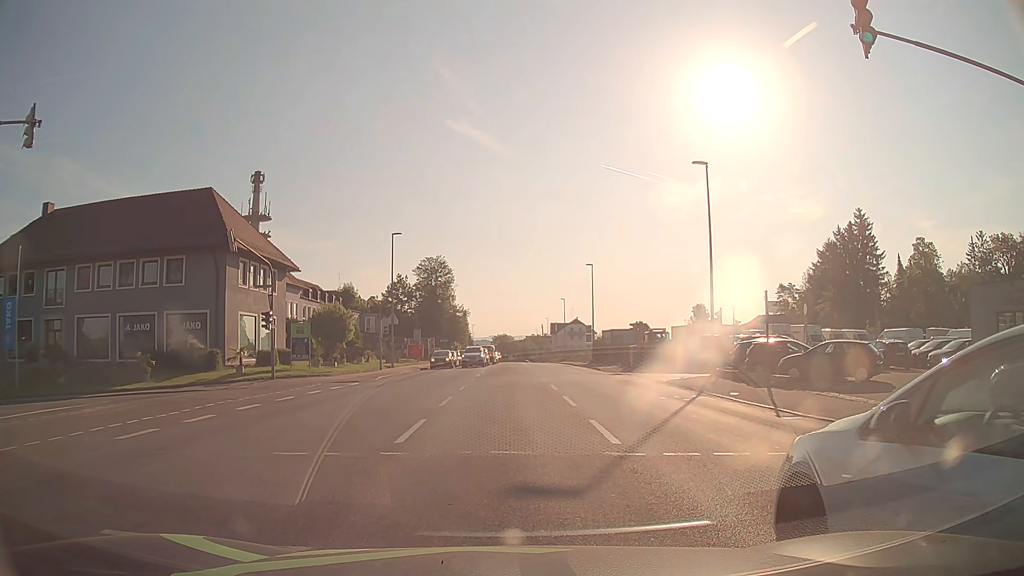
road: tertiary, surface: asphalt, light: Day
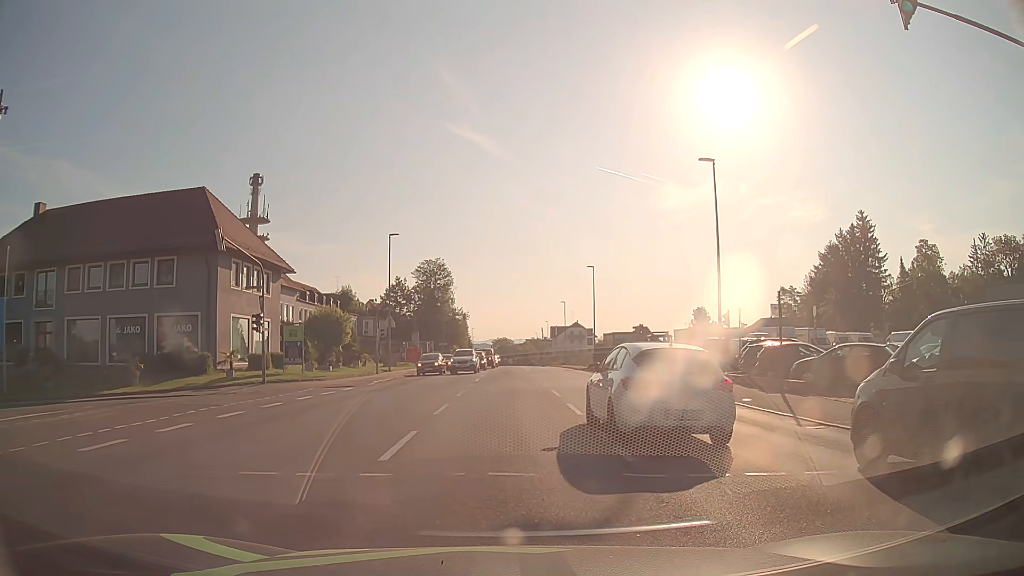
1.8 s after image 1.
(0.0, +1.3) m; -1°
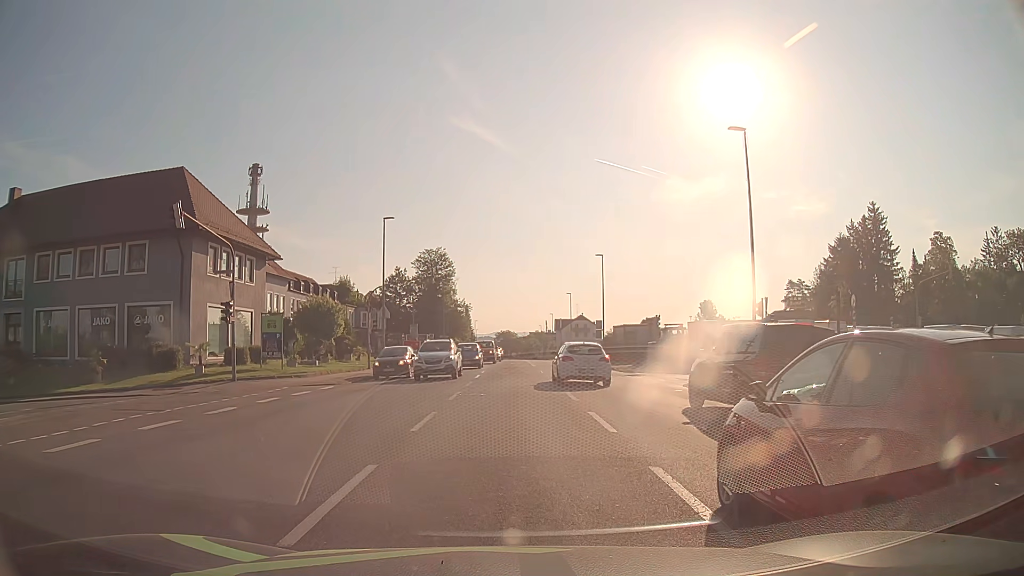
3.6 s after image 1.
(+0.1, +4.0) m; +1°
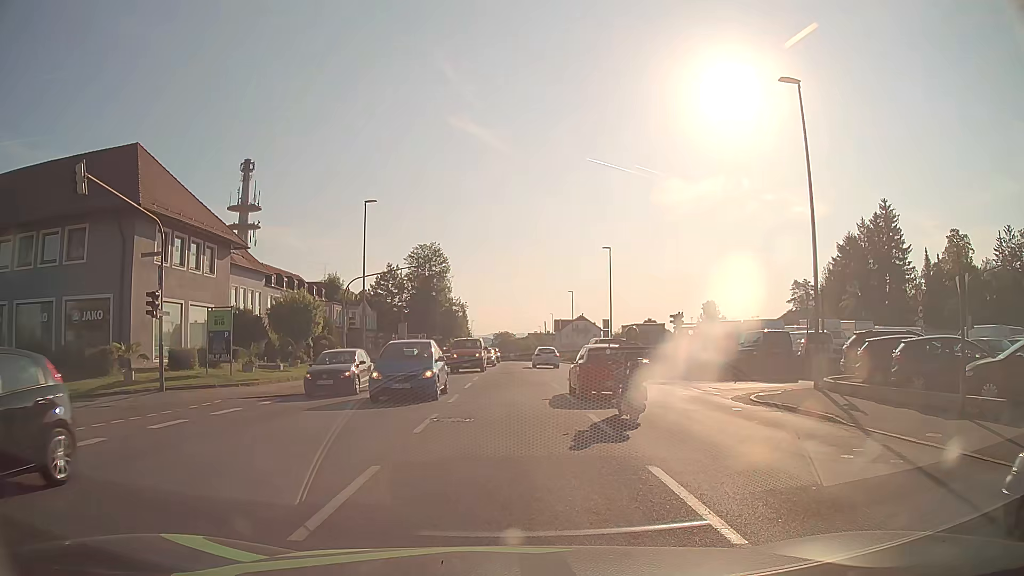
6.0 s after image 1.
(+0.1, +5.9) m; -1°
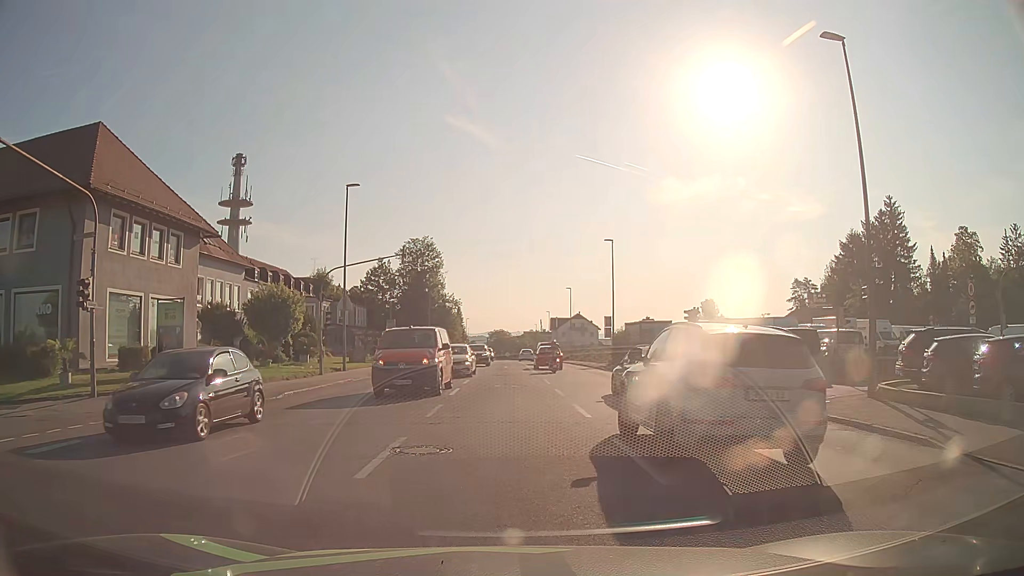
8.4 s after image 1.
(+0.1, +3.6) m; 0°
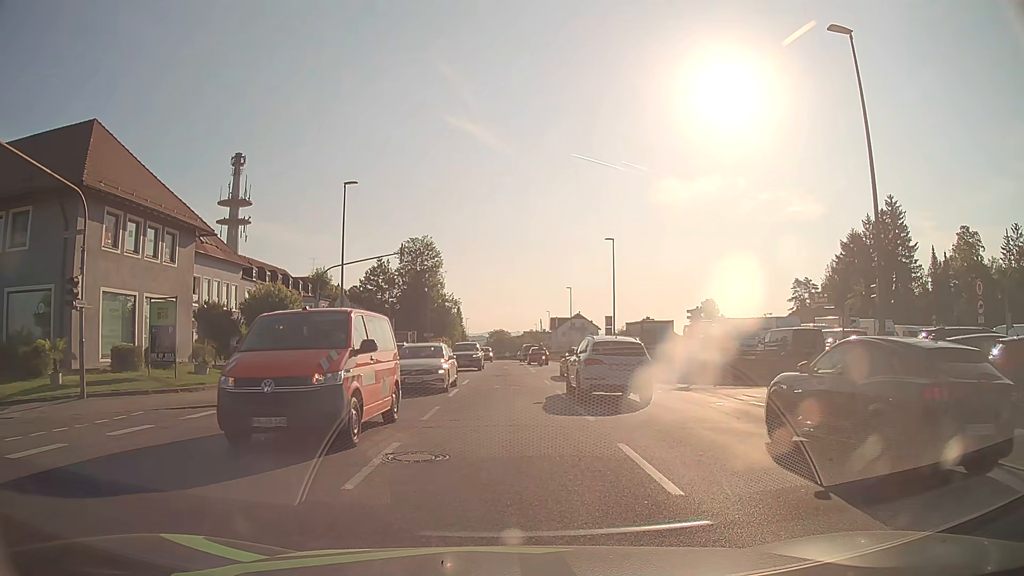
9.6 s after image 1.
(0.0, +0.5) m; 0°
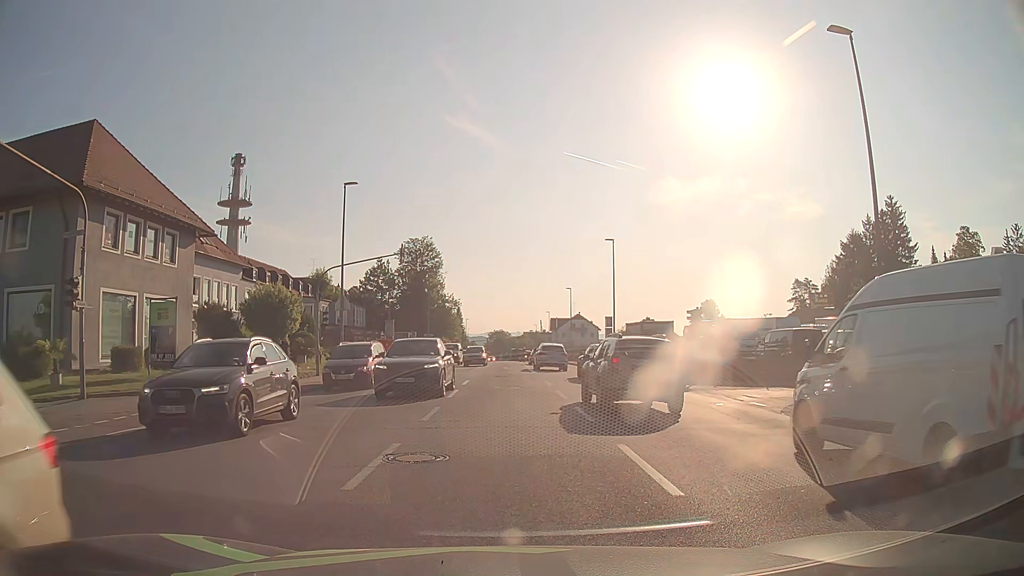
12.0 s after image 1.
(0.0, +0.1) m; 0°
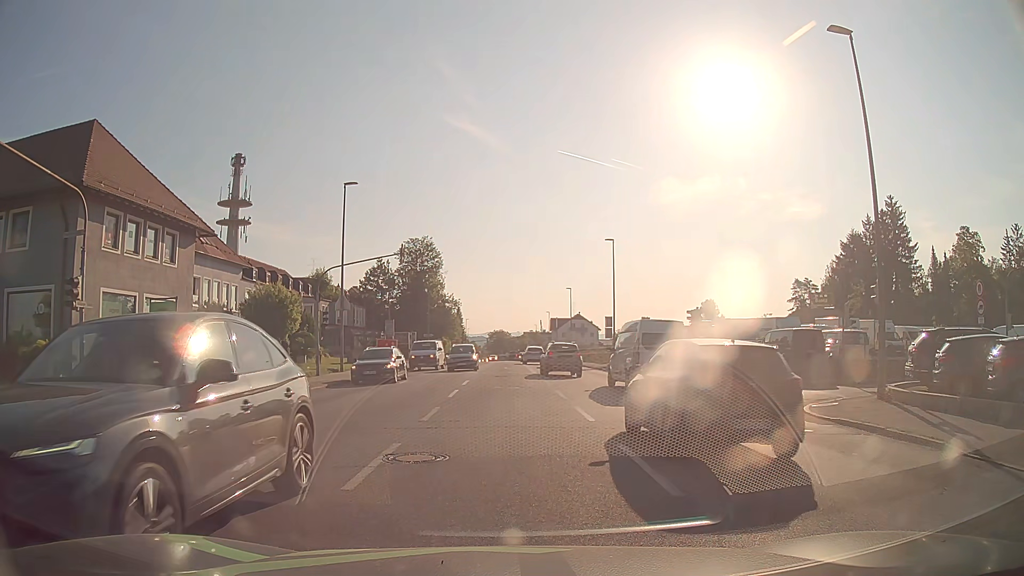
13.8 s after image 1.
(0.0, 0.0) m; 0°
